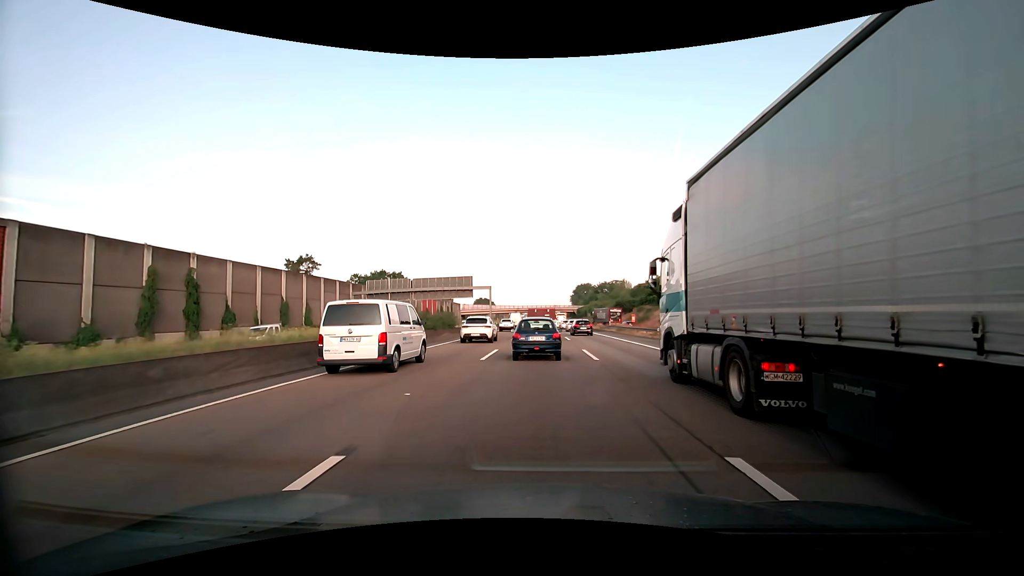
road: motorway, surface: asphalt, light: Day
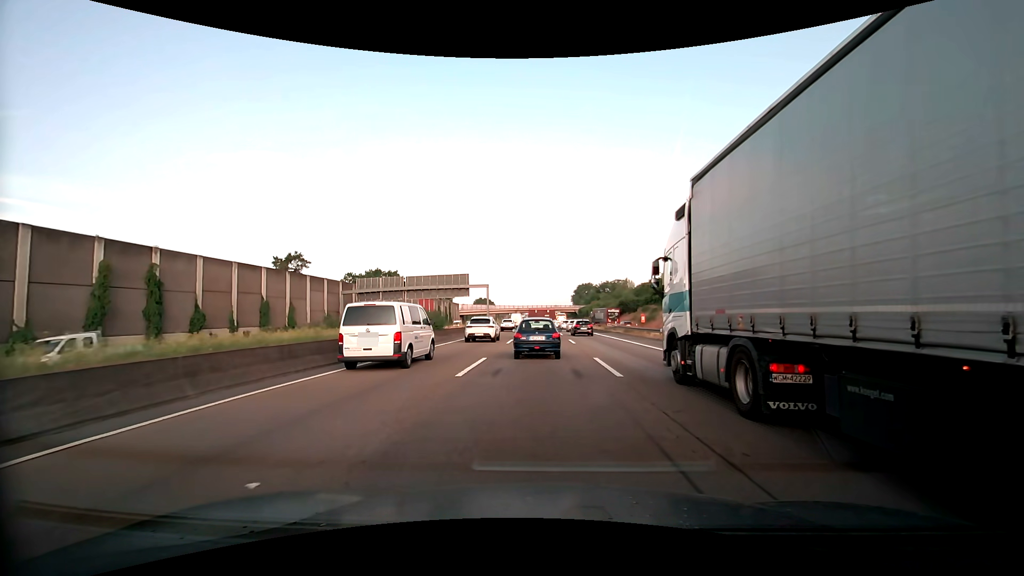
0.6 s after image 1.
(0.0, +5.0) m; 0°
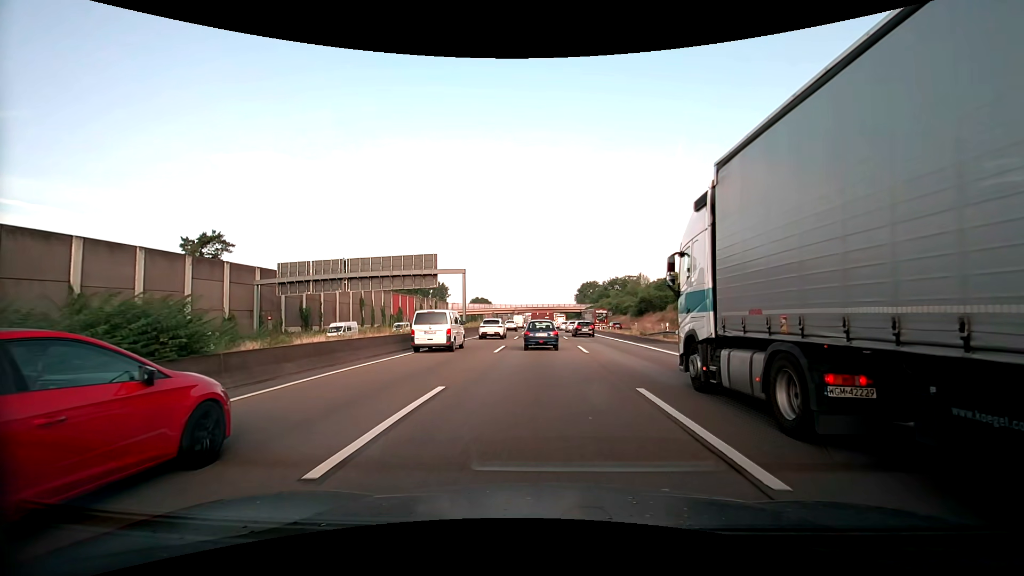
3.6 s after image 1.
(-0.1, +25.8) m; 0°
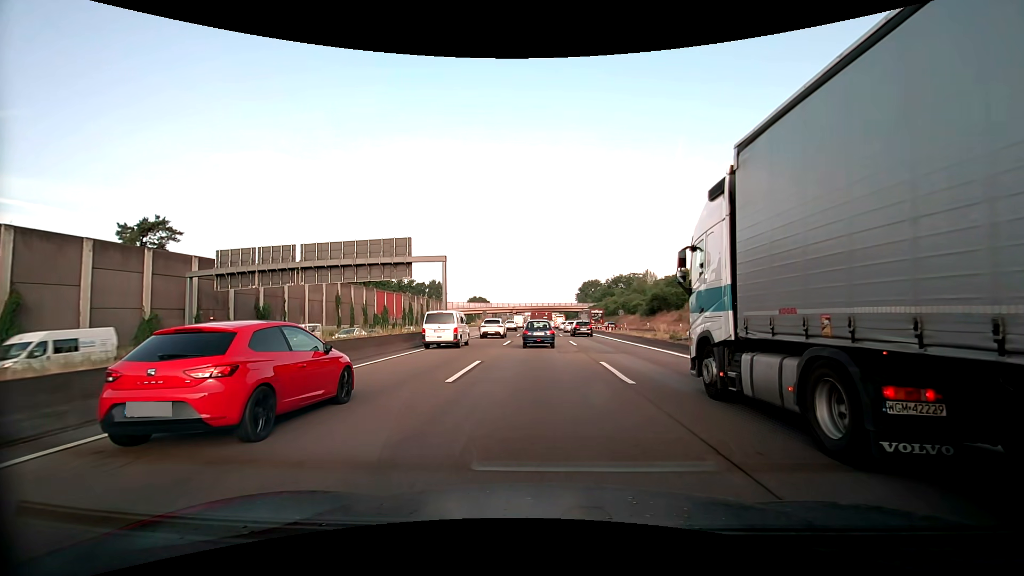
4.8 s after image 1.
(0.0, +11.1) m; 0°
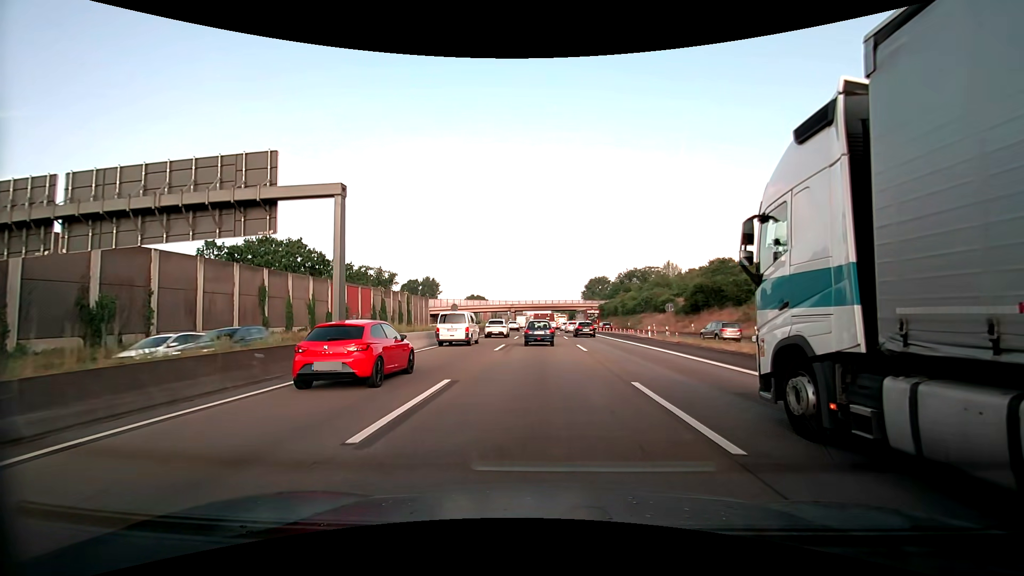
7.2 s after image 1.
(-0.1, +23.9) m; -1°
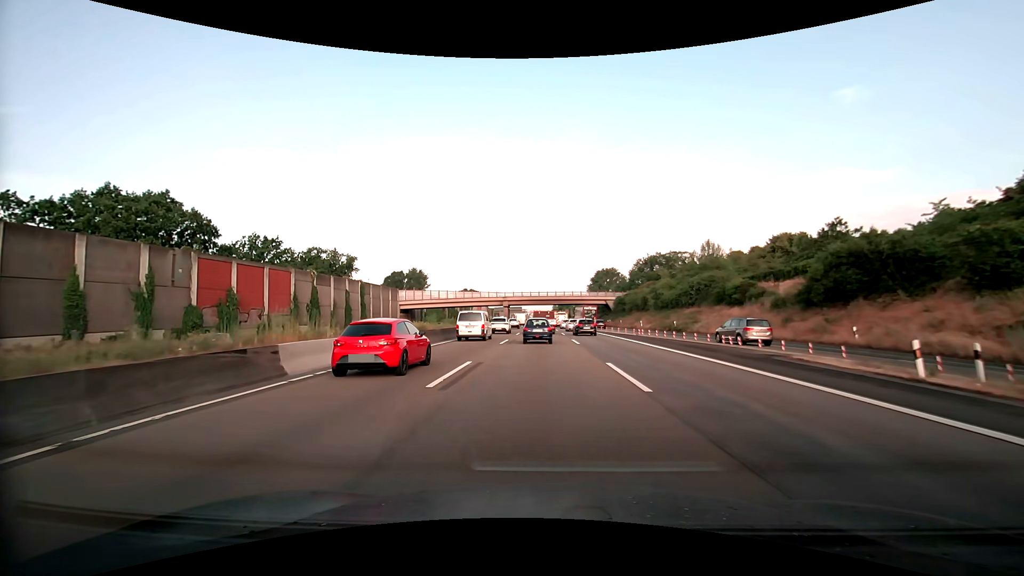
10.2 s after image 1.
(+0.2, +31.6) m; 0°
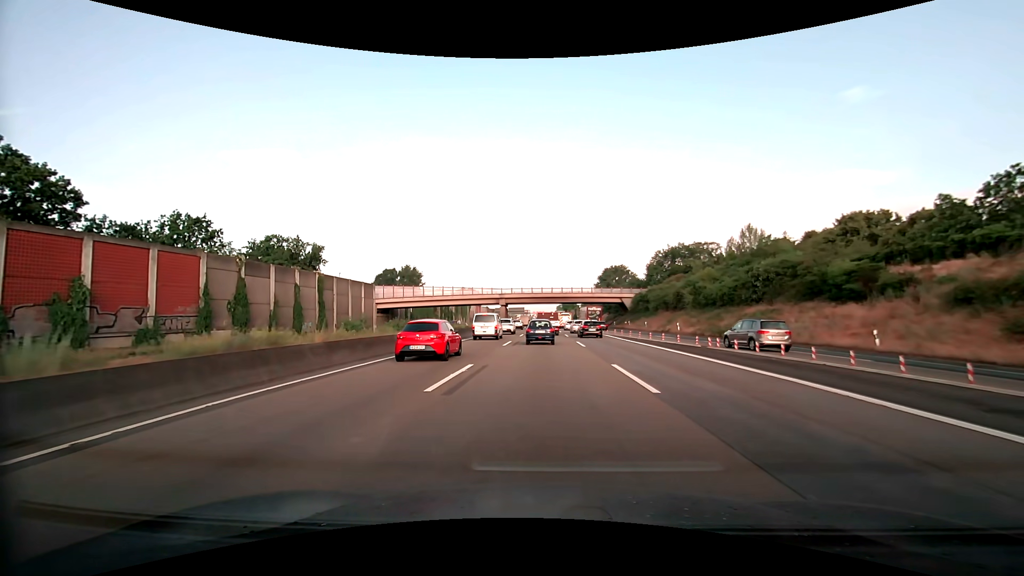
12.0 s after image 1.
(0.0, +18.5) m; 0°
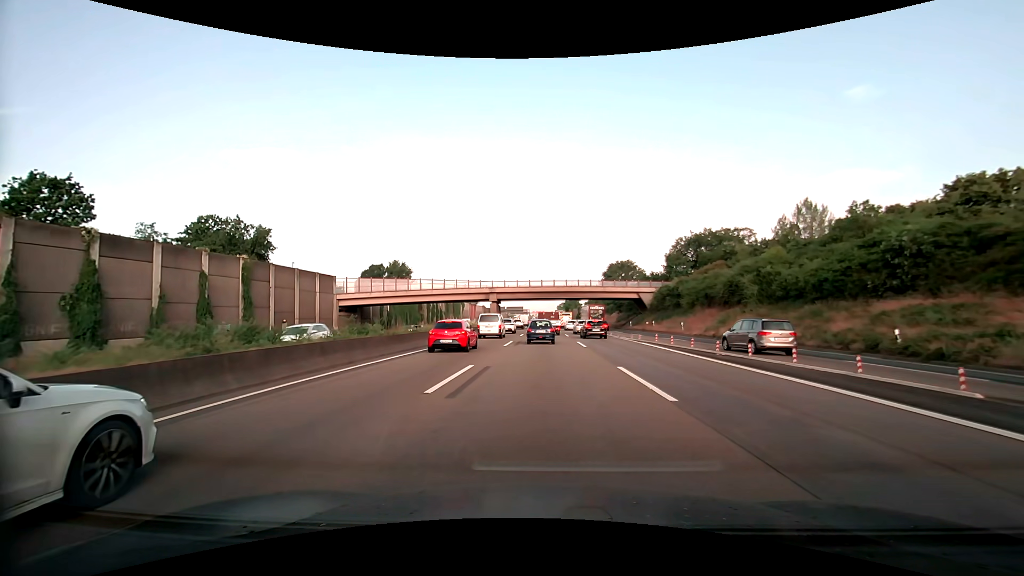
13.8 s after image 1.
(-0.1, +18.3) m; -1°
(0, +10) (0, +20) (0, +30) (0, +40) (0, +50) (0, +60) (0, +70) (0, +80) (+1, +90) (+1, +100) m
